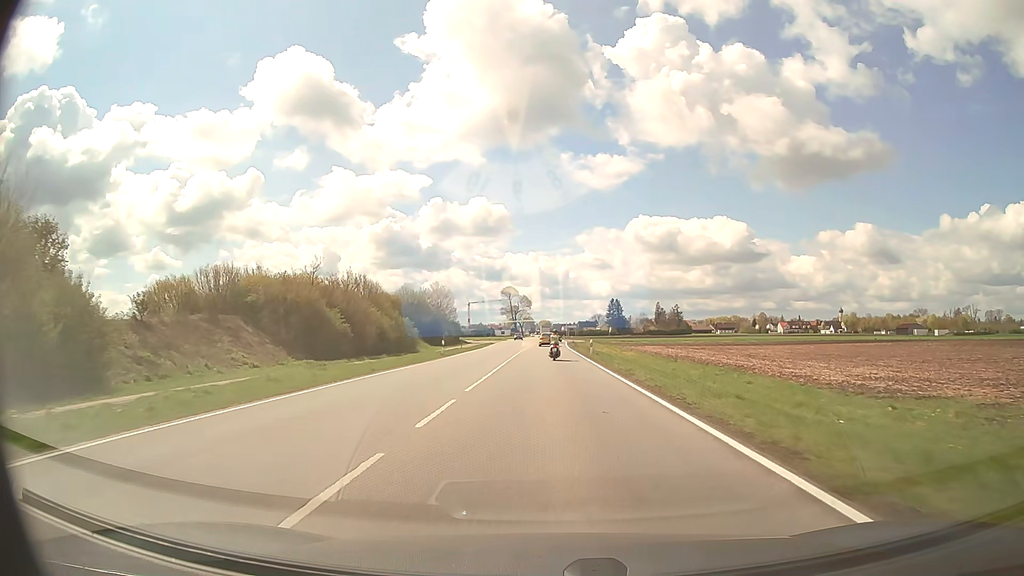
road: secondary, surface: asphalt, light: Day
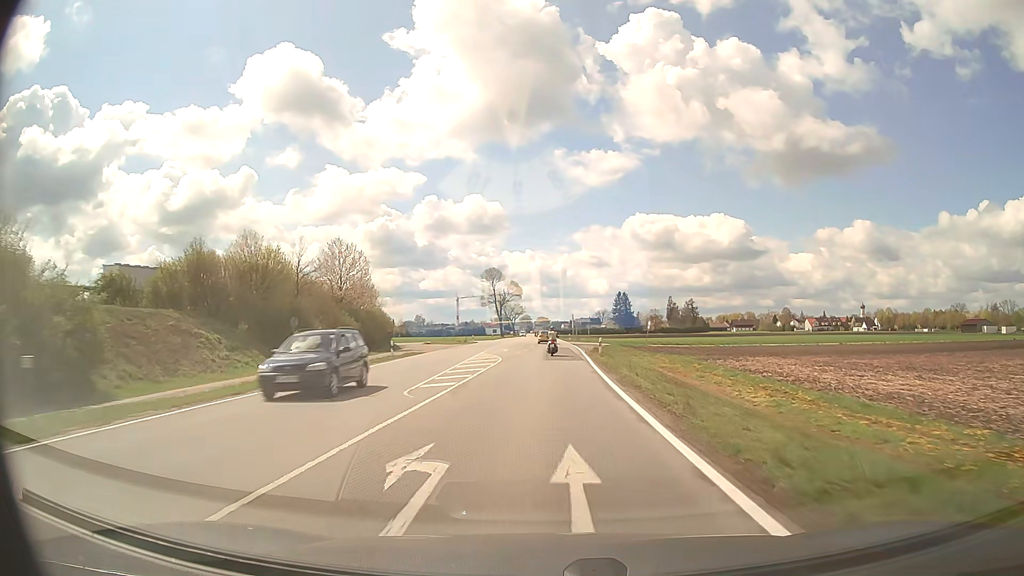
(+0.3, +57.3) m; 0°
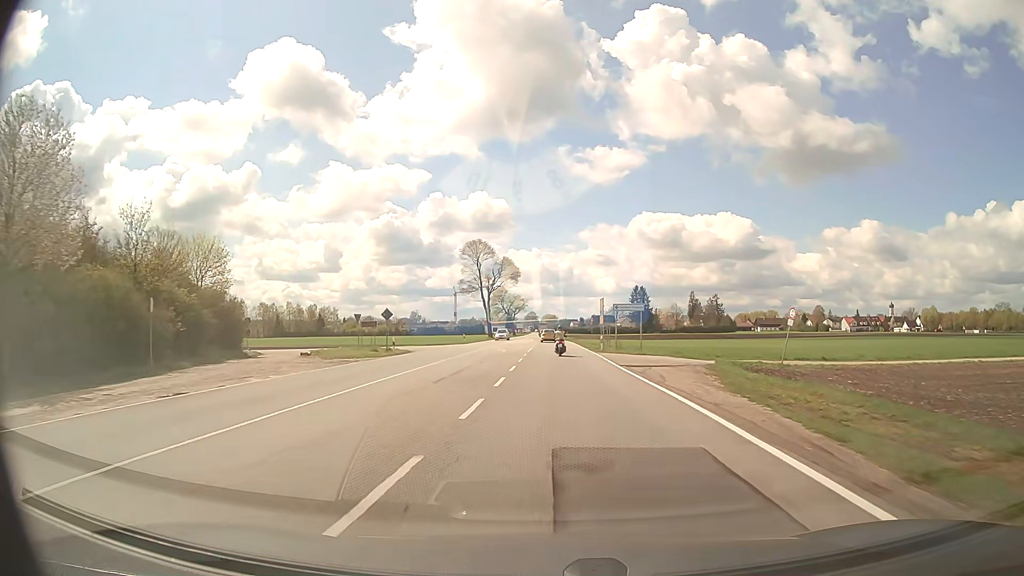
(0.0, +47.4) m; 0°
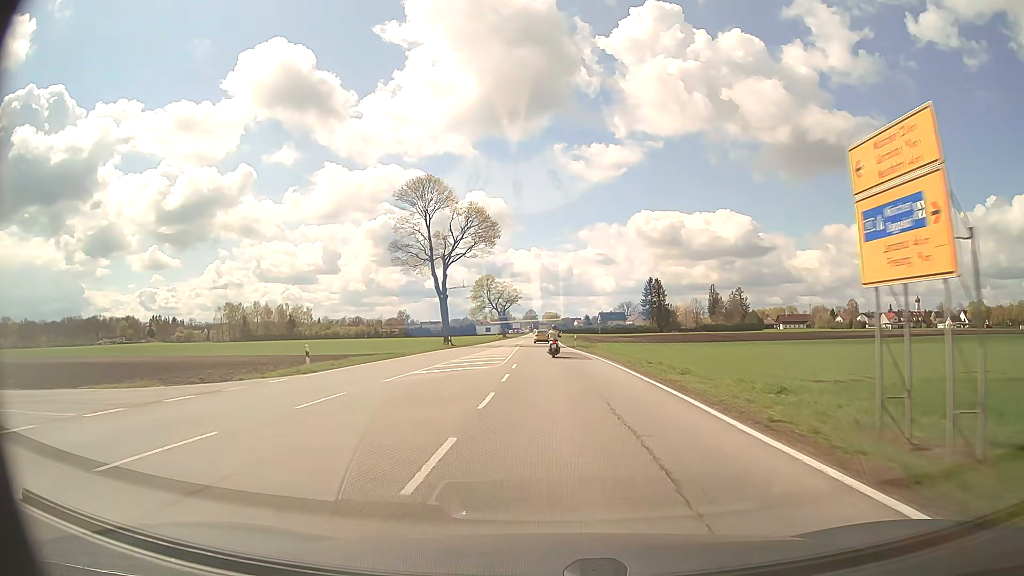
(-0.2, +48.3) m; 0°
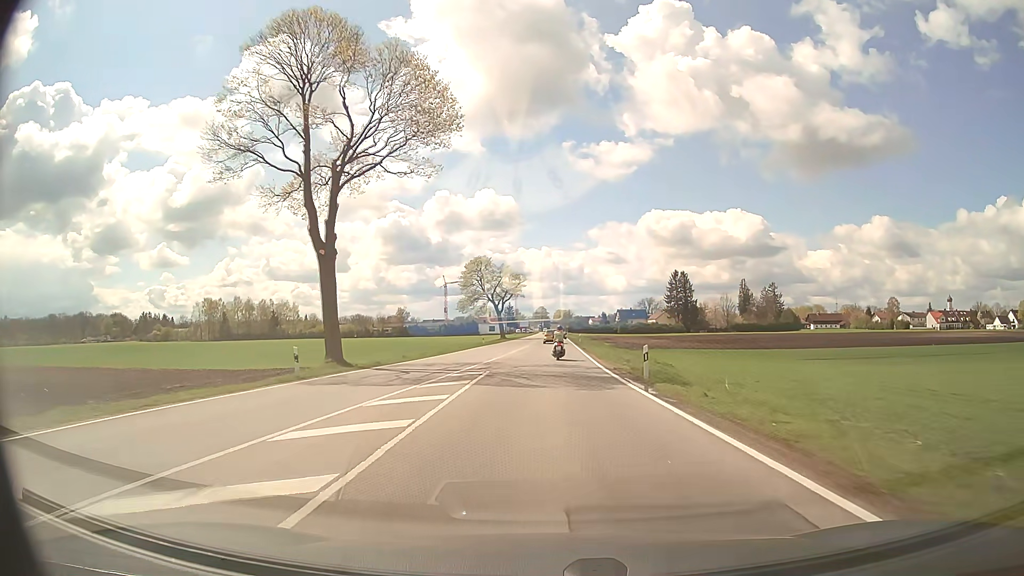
(-0.3, +36.4) m; -1°
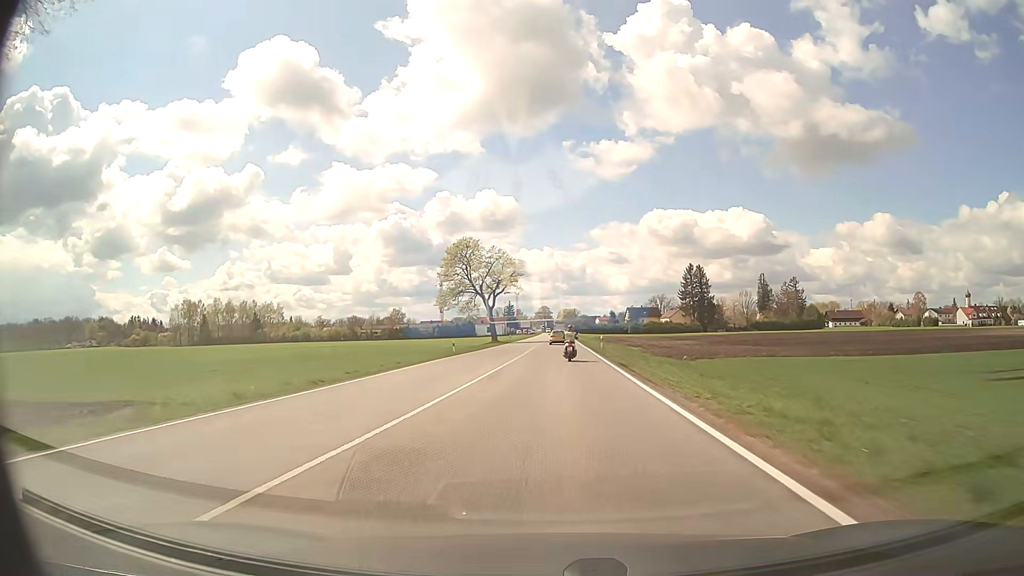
(-0.1, +24.1) m; 0°
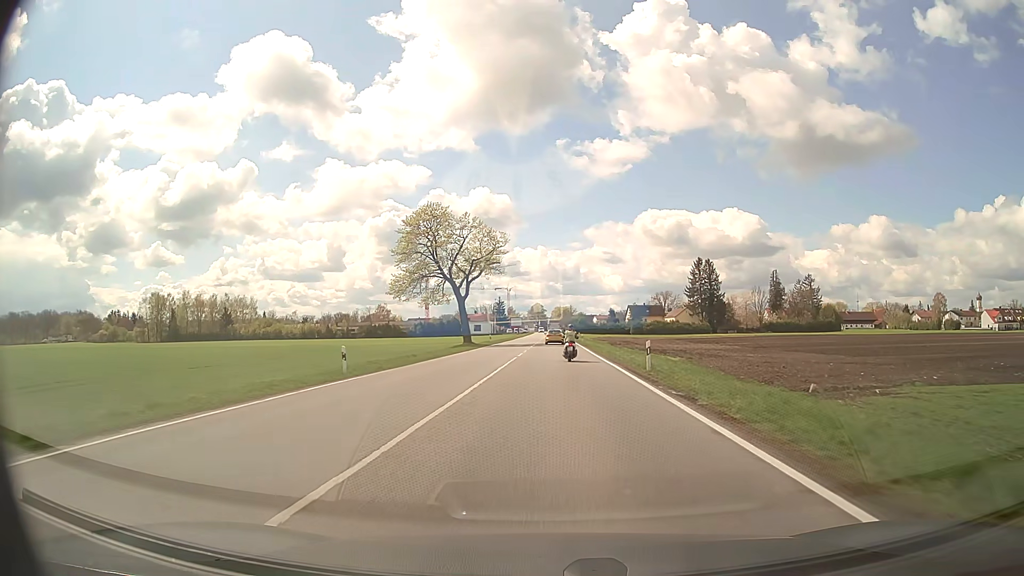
(+0.1, +23.5) m; +1°
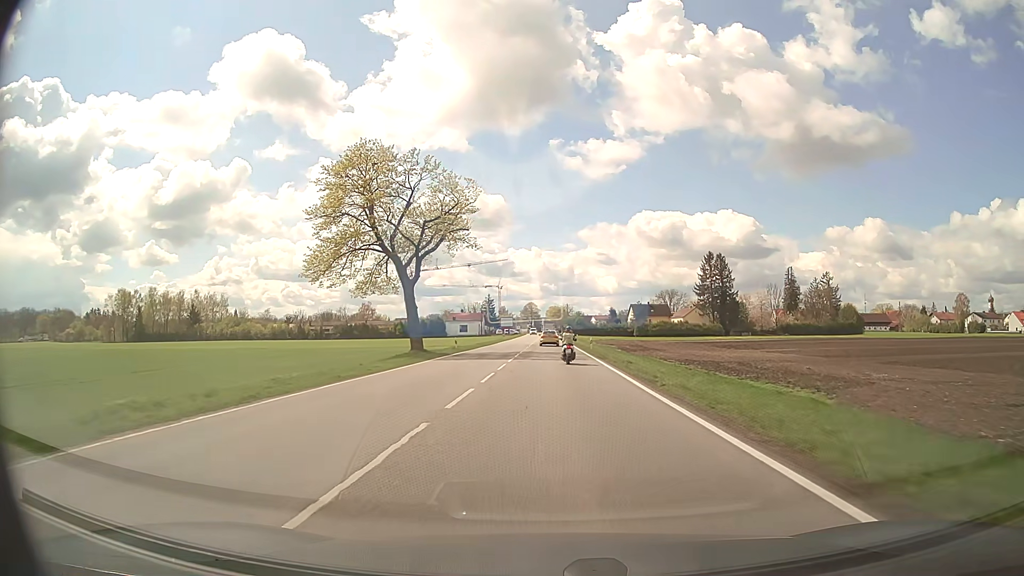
(+0.1, +23.1) m; 0°
(0, +10) (0, +20) (0, +30) (0, +40) (0, +50) (0, +60) (0, +70) (0, +80) (0, +90) (0, +100) m
